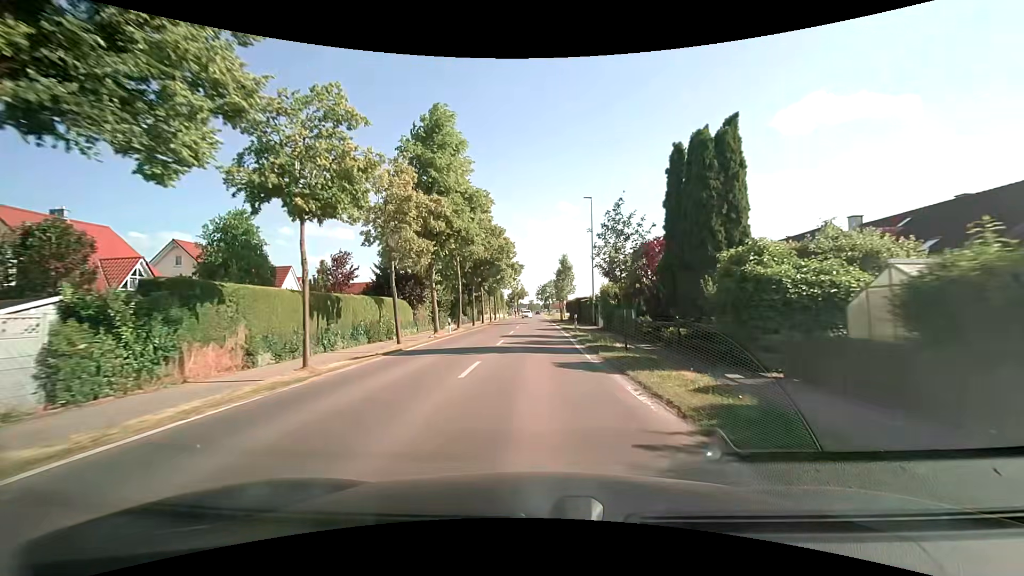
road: tertiary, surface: asphalt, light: Day
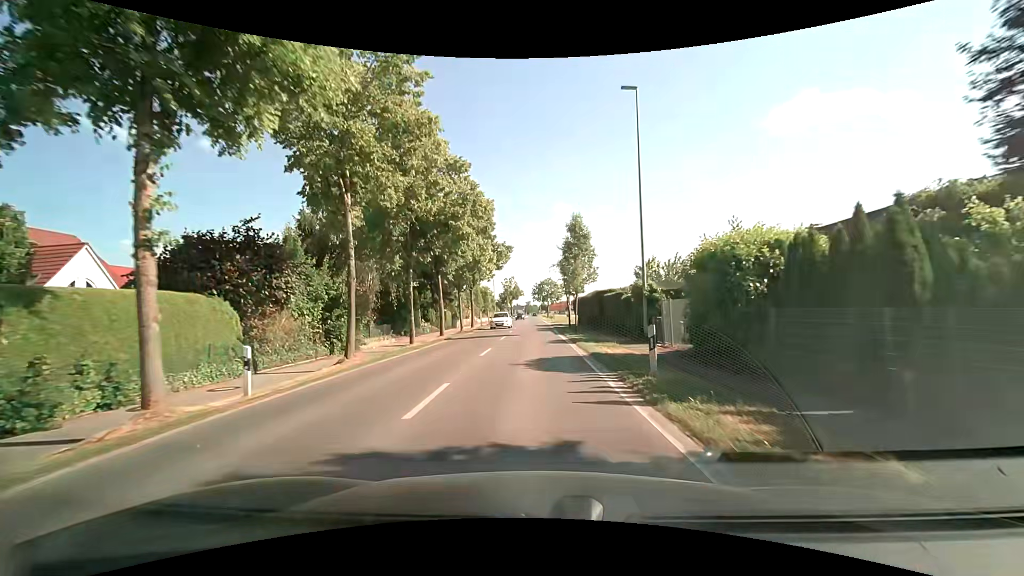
(+0.1, +21.5) m; 0°
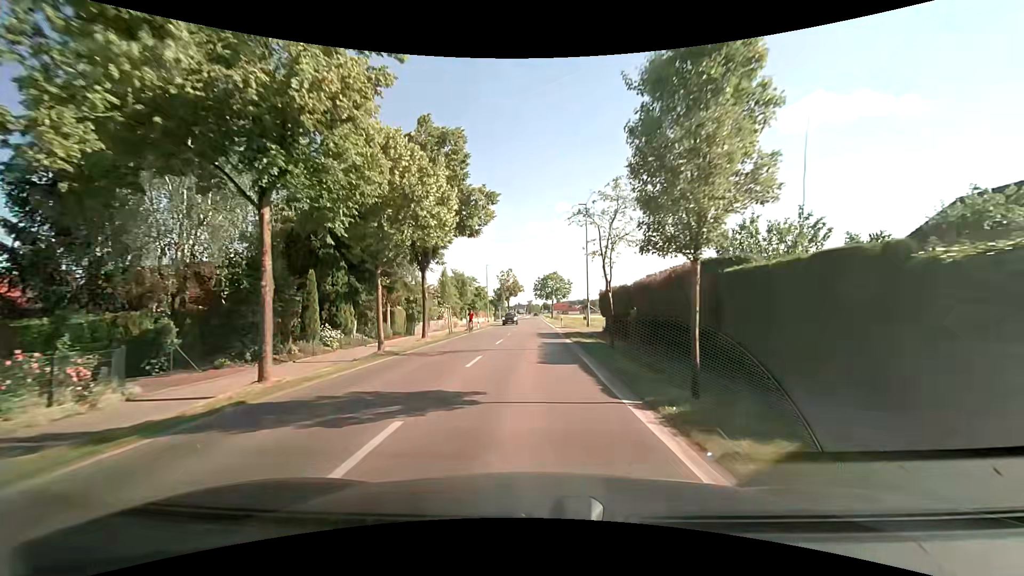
(-0.1, +21.2) m; 0°
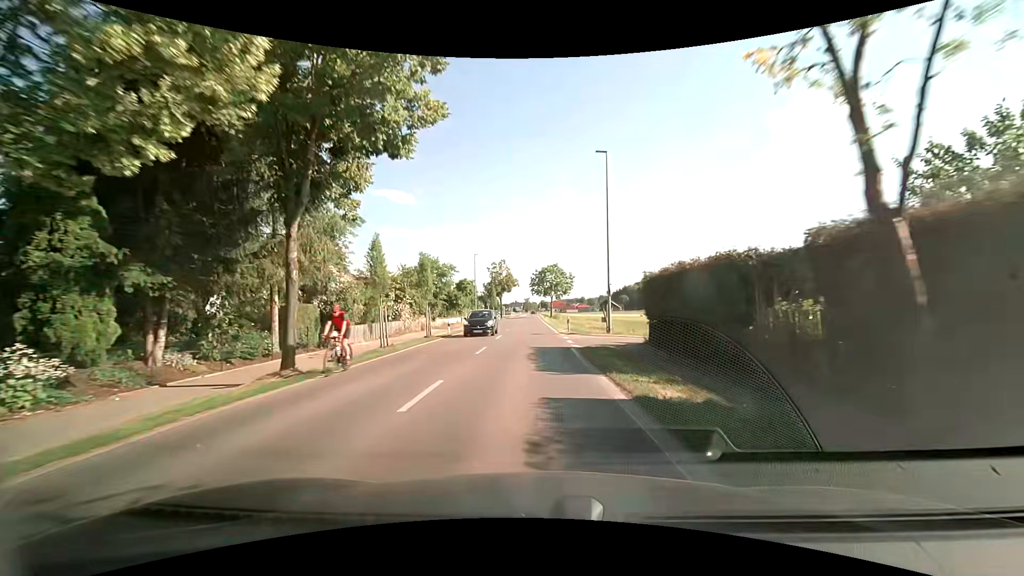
(+0.1, +14.5) m; 0°
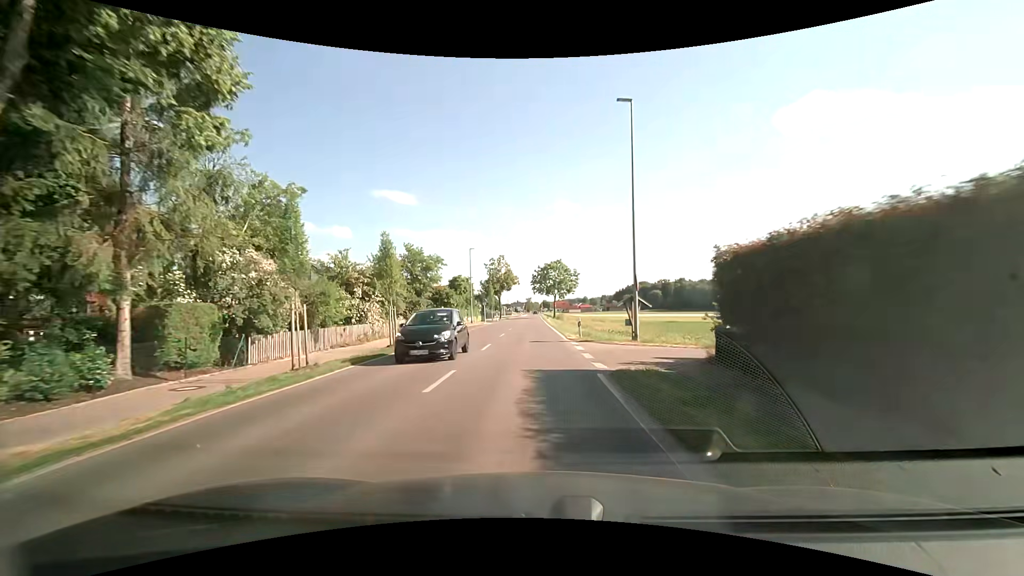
(0.0, +7.4) m; 0°
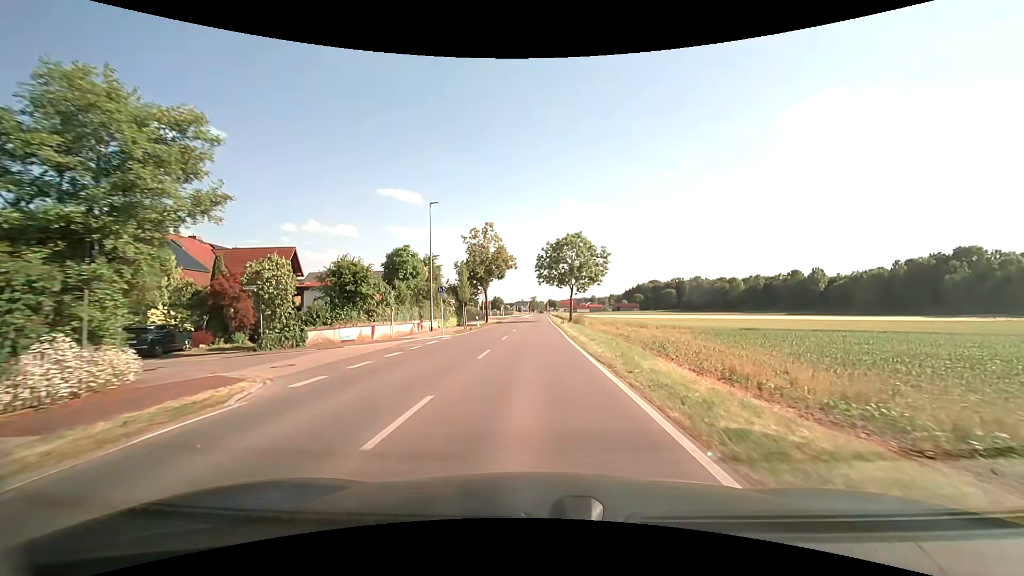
(-0.3, +30.7) m; -1°
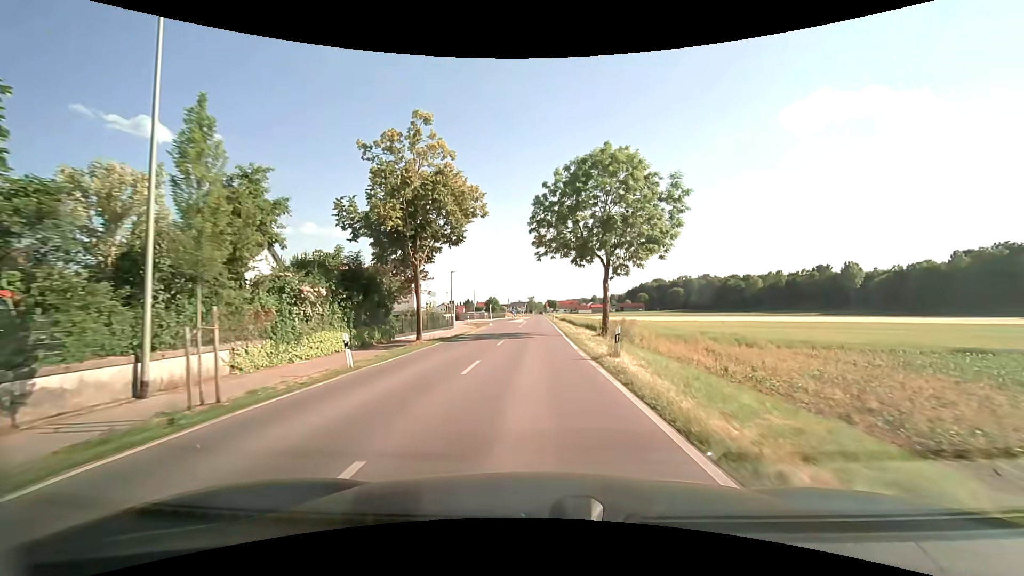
(+0.1, +30.3) m; 0°
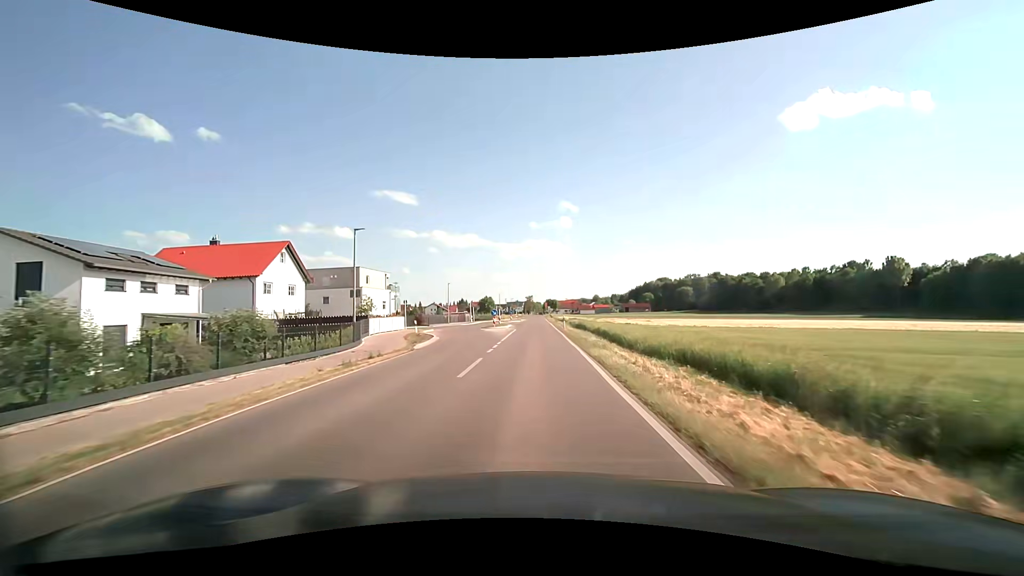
(0.0, +29.5) m; 0°
(0, +10) (0, +20) (0, +30) (0, +40) (0, +50) (0, +60) (0, +70) (0, +80) (0, +90) (0, +100) m
